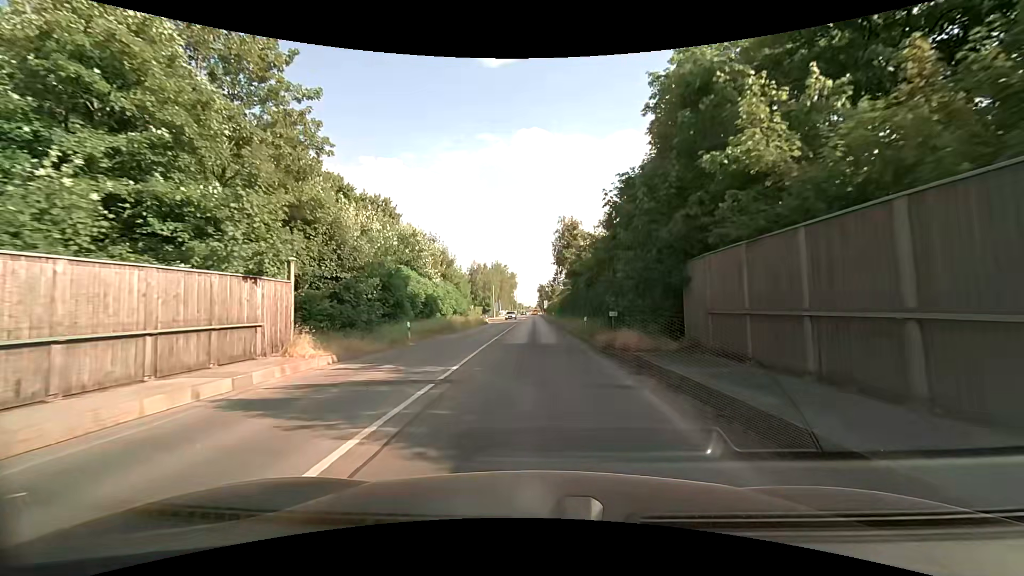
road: secondary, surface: asphalt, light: Day
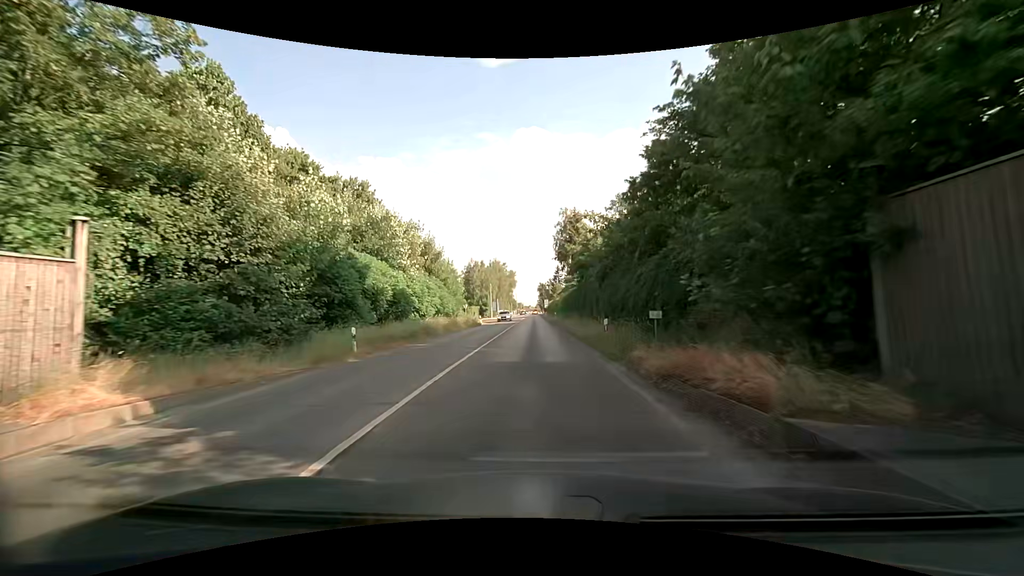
(0.0, +7.6) m; 0°
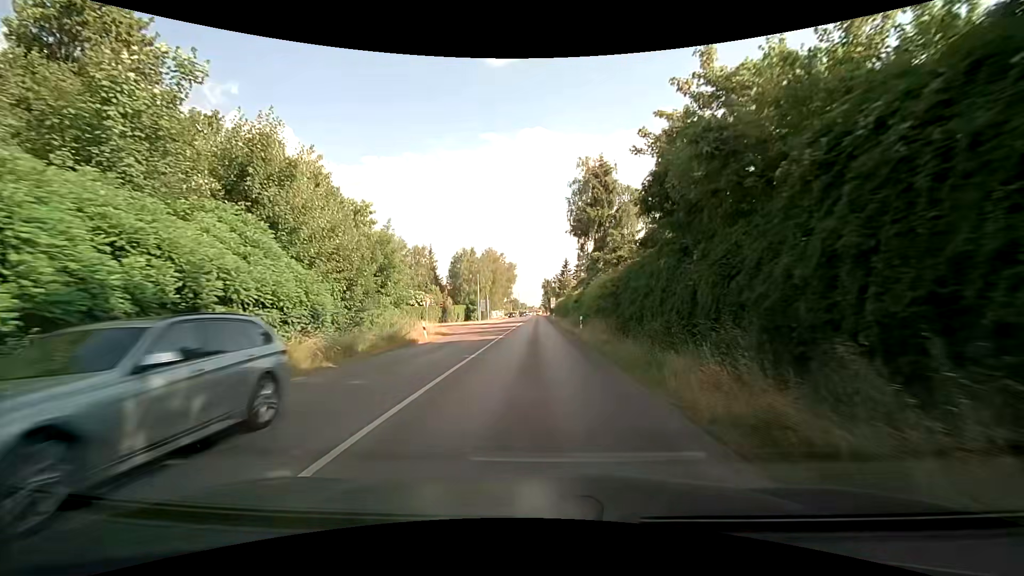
(-0.2, +31.1) m; -1°
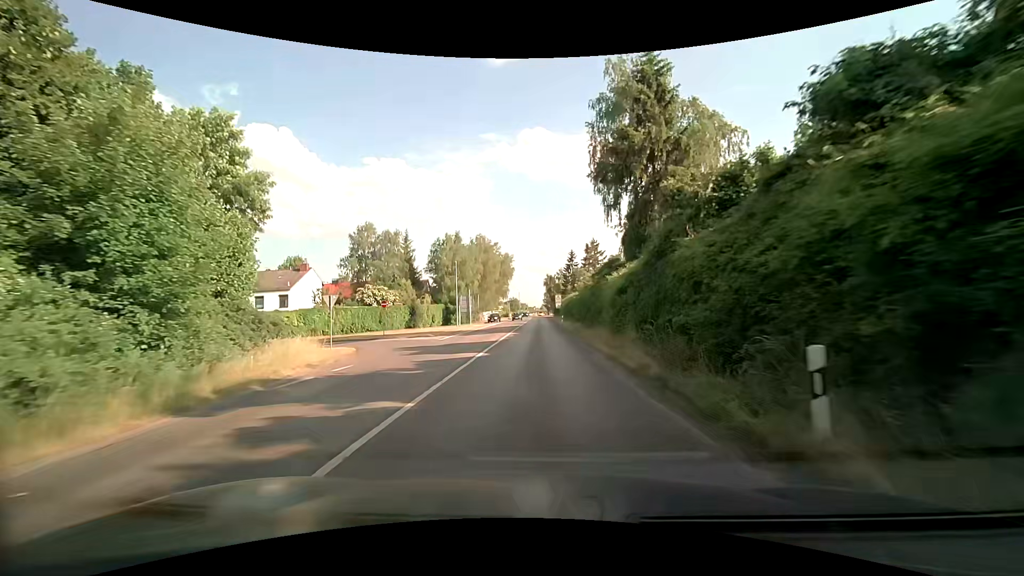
(0.0, +23.8) m; 0°
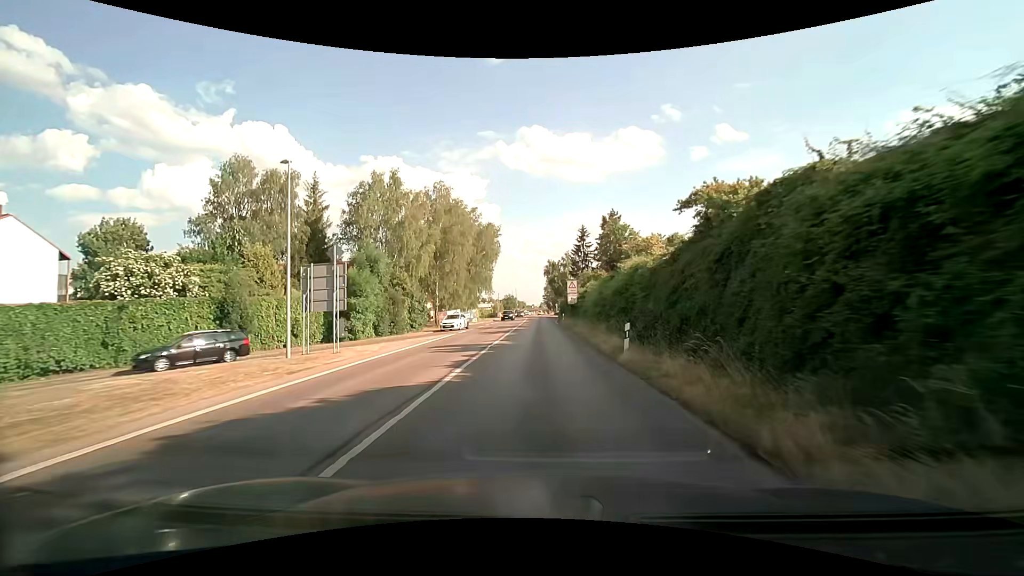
(+0.2, +40.6) m; +1°
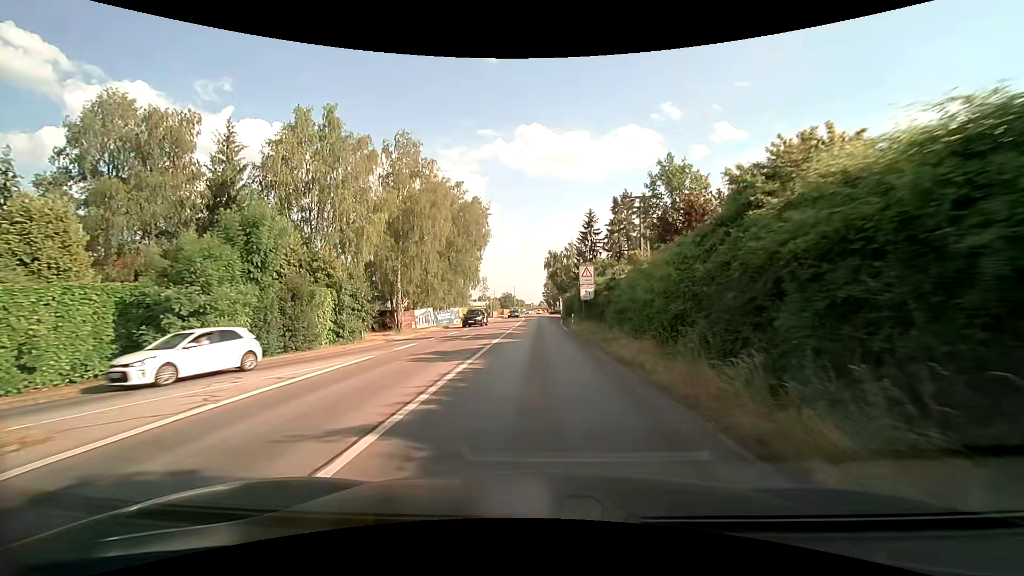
(-0.1, +16.4) m; 0°
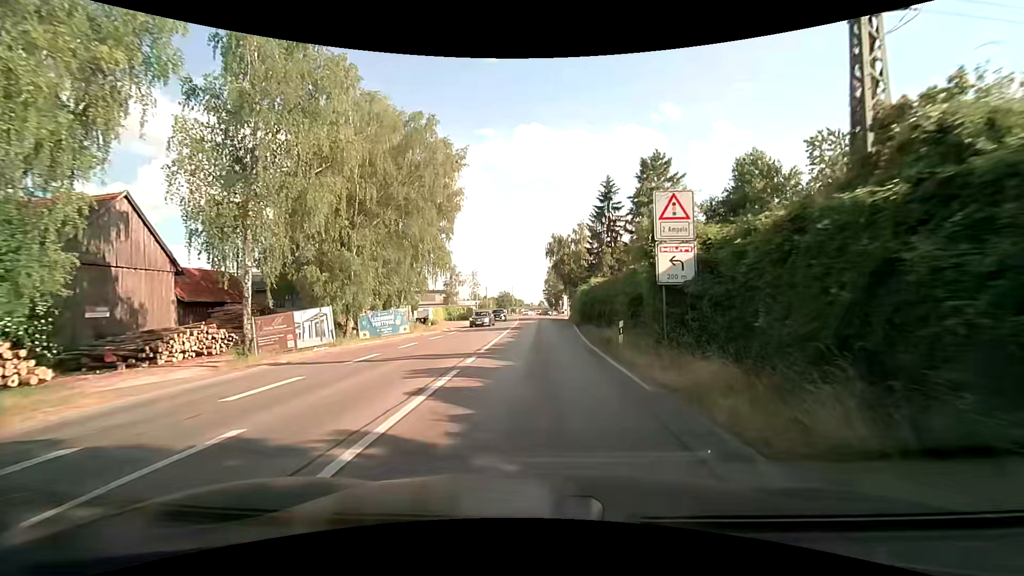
(0.0, +23.2) m; 0°
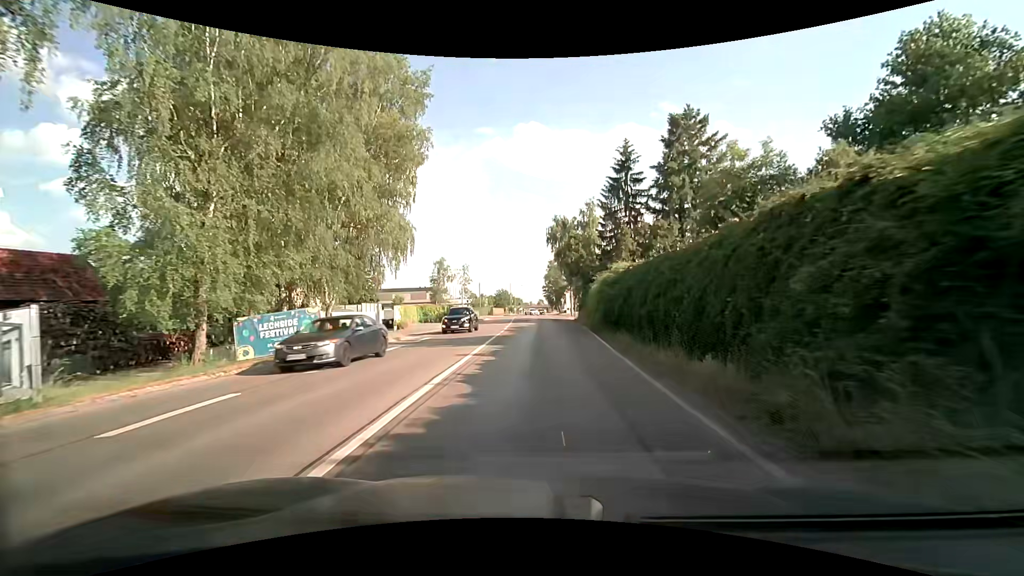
(0.0, +14.4) m; 0°
(0, +10) (0, +20) (0, +30) (0, +40) (0, +50) (0, +60) (0, +70) (0, +80) (0, +90) (0, +100) m
